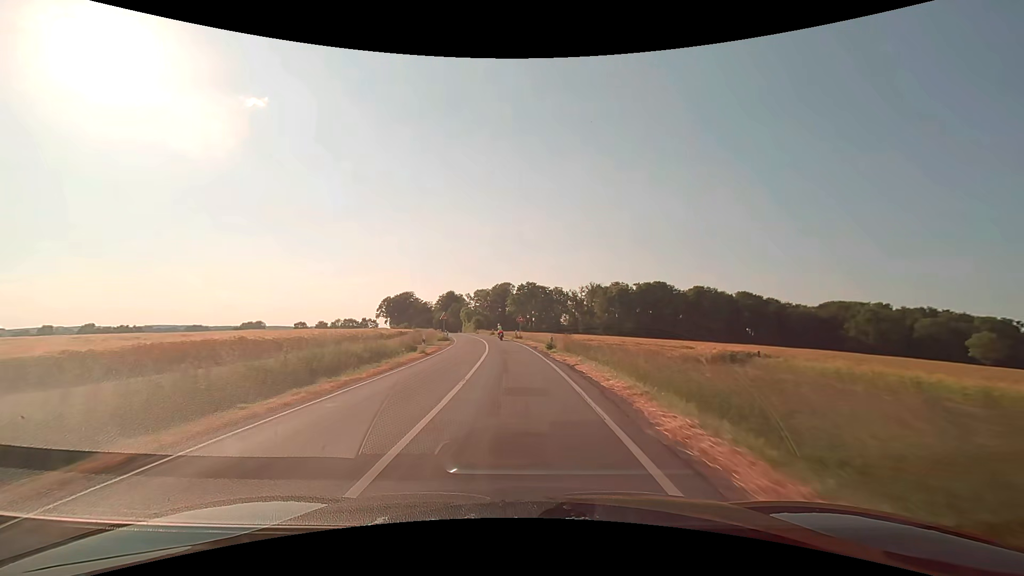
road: secondary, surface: asphalt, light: Day
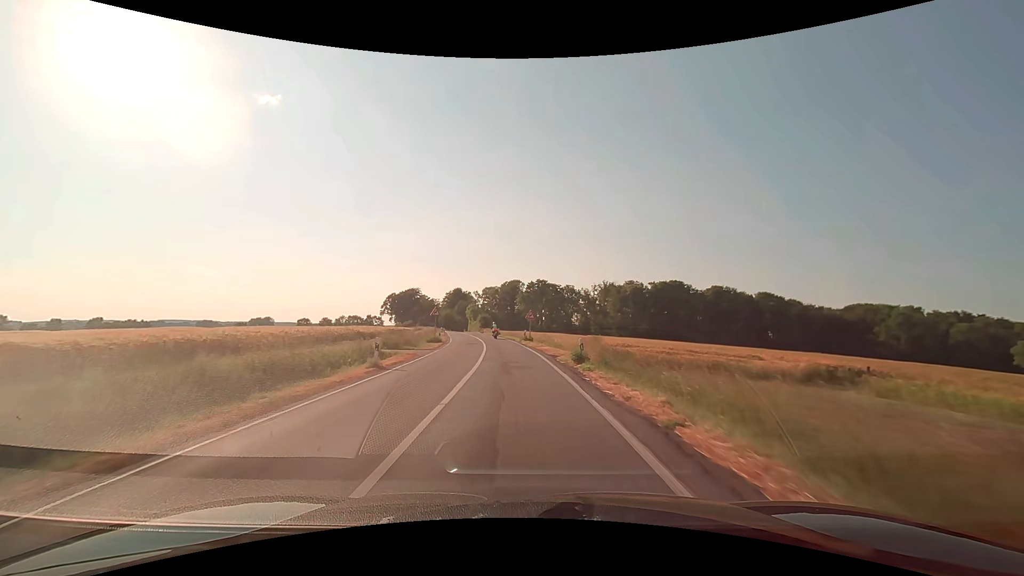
(-0.1, +10.6) m; -1°
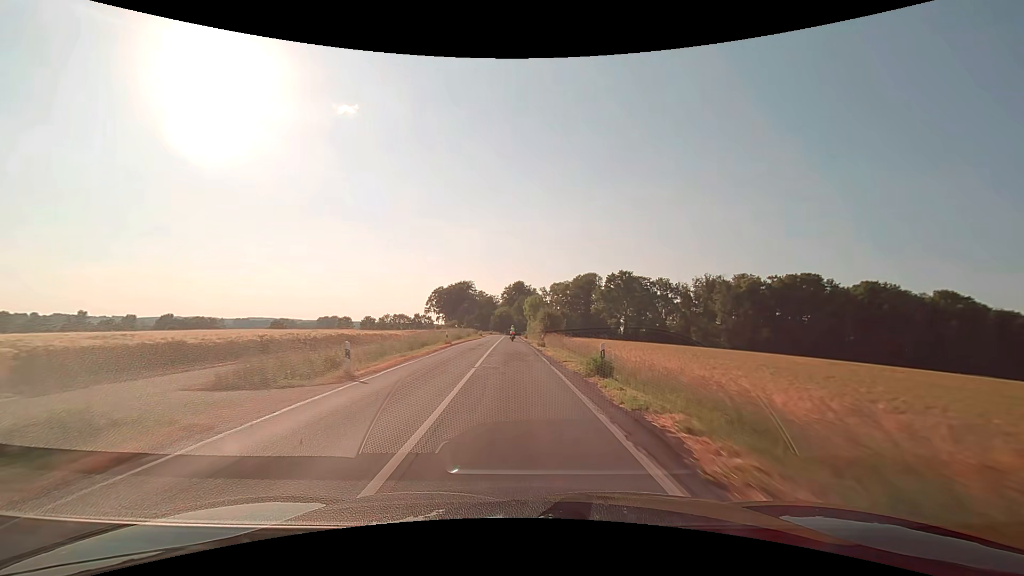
(-3.5, +53.1) m; -8°
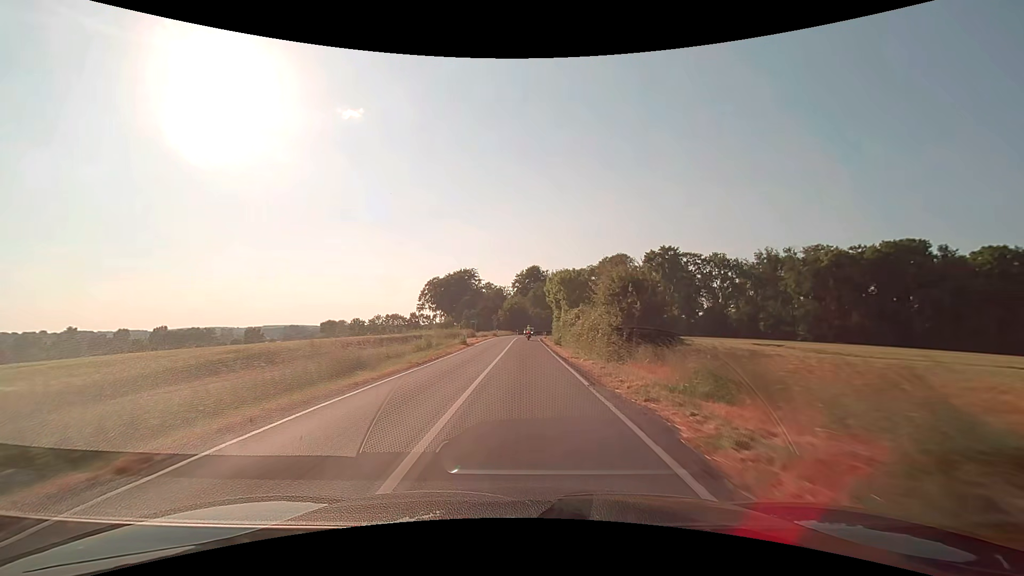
(-1.0, +42.8) m; -2°
(0, +10) (0, +20) (0, +30) (0, +40) (0, +50) (0, +60) (0, +70) (+1, +80) (+2, +90) (+4, +100) m
